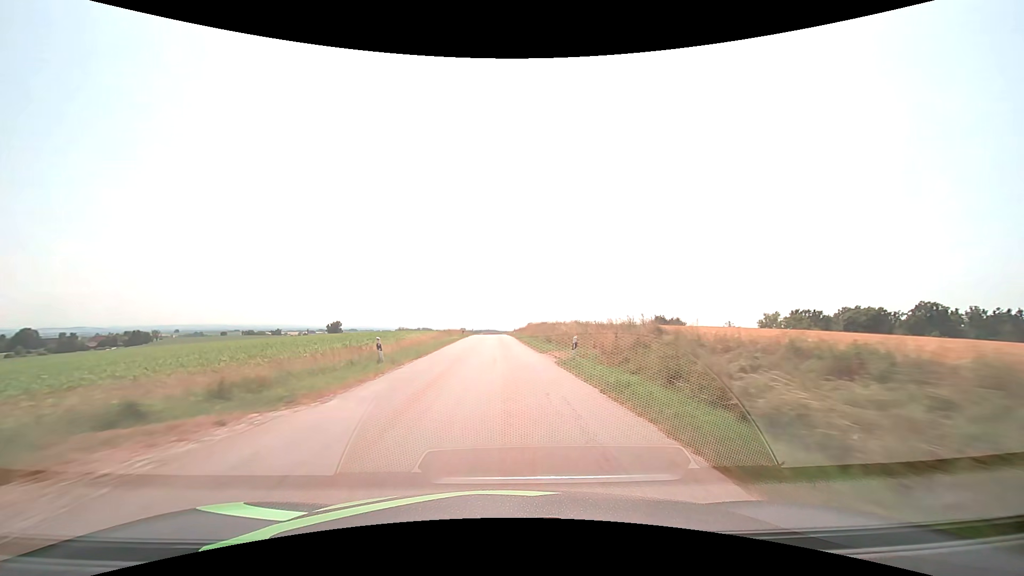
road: tertiary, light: Day
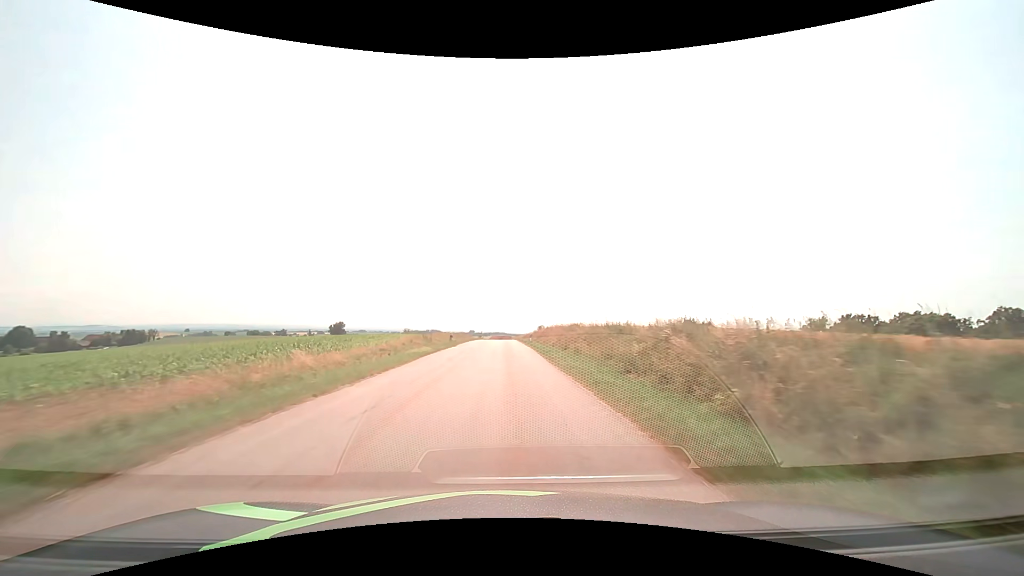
(-0.2, +24.3) m; -1°
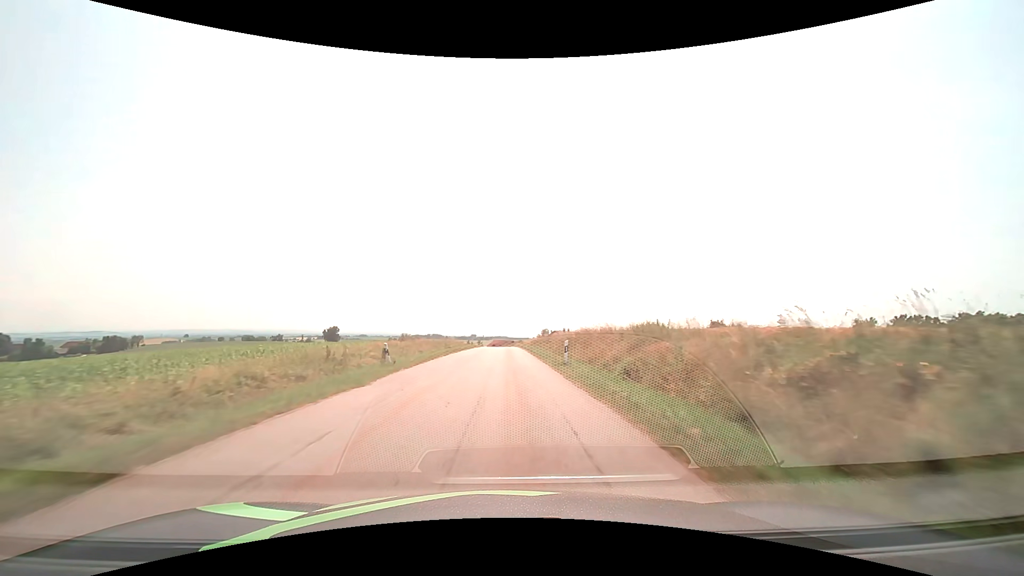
(-0.1, +24.5) m; 0°
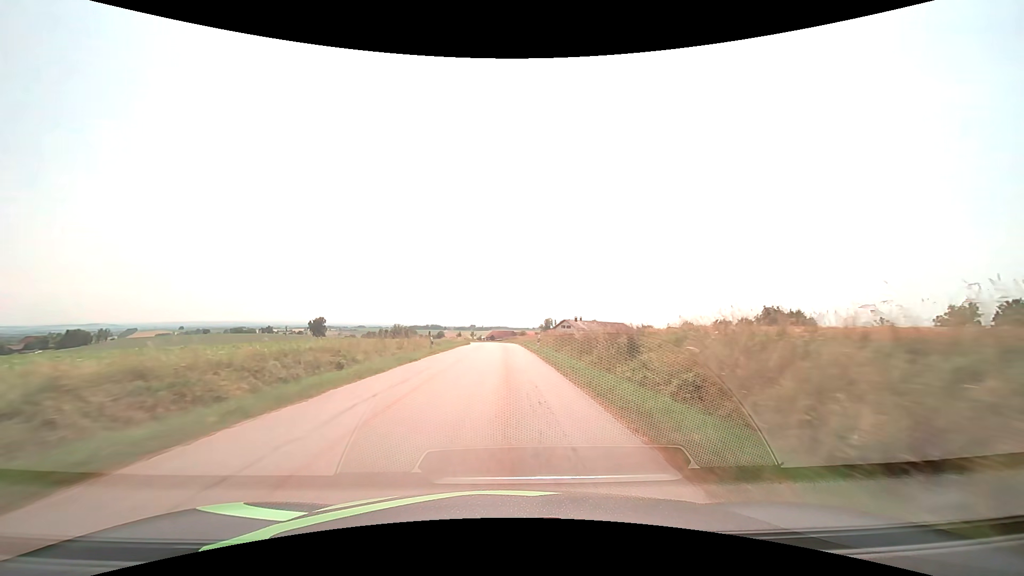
(+0.1, +37.0) m; 0°
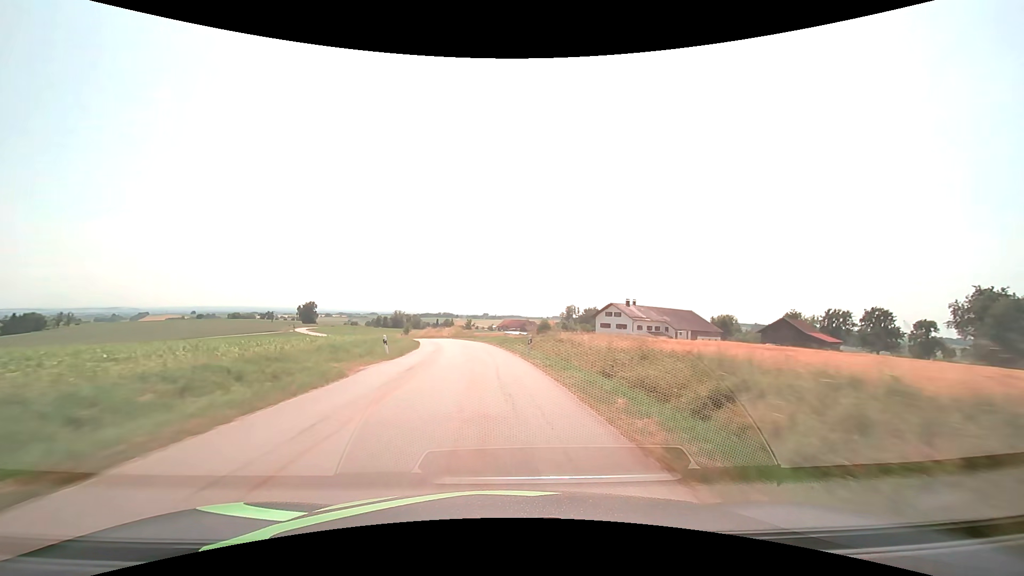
(-0.4, +58.3) m; -1°
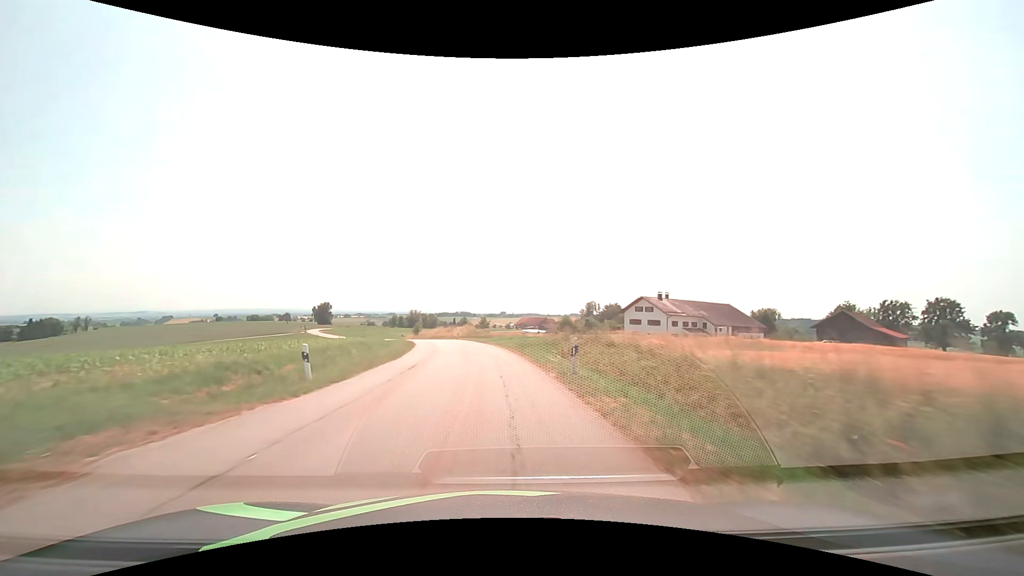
(-0.1, +11.0) m; -2°
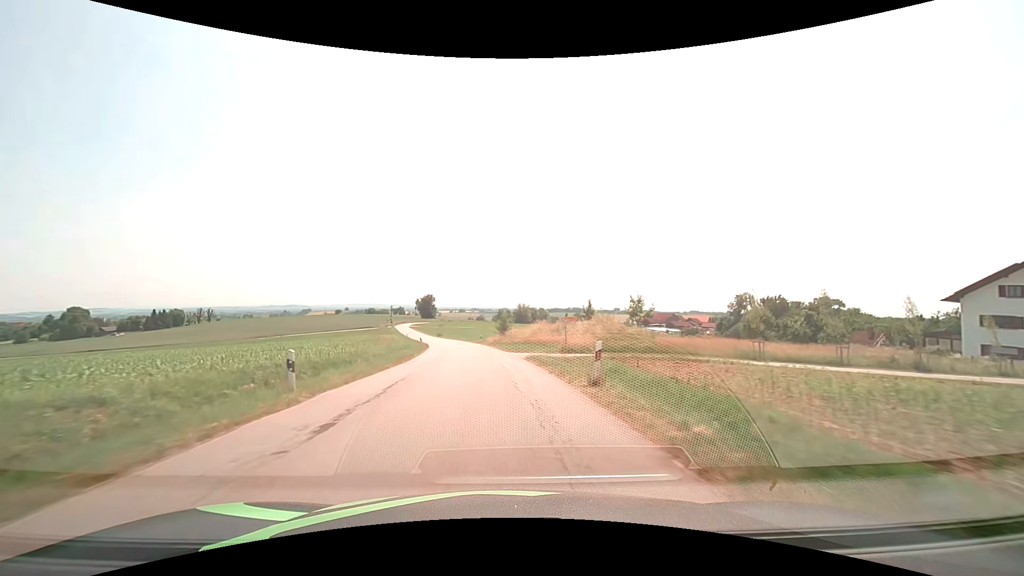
(-5.4, +51.0) m; -13°
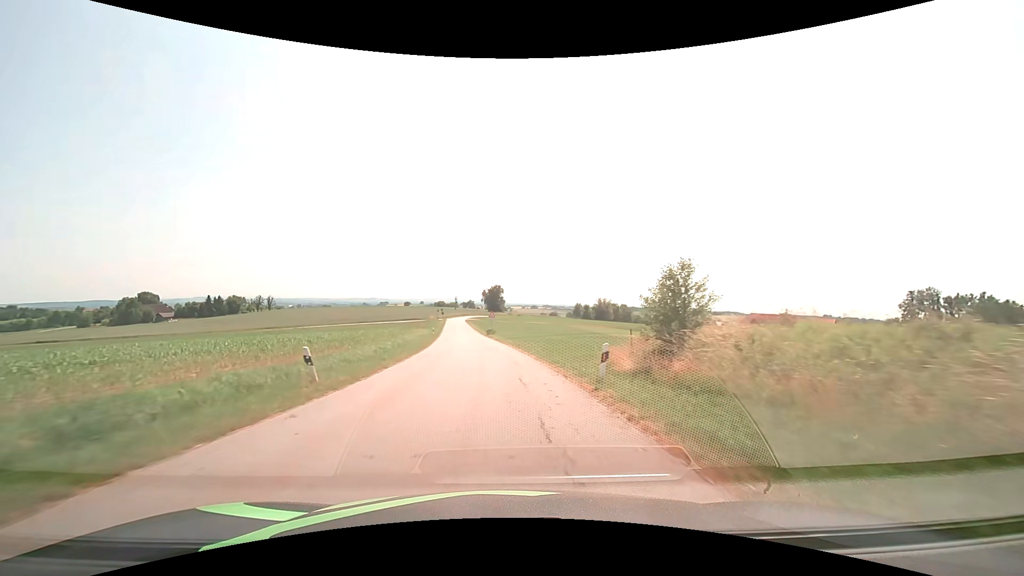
(-3.5, +48.8) m; -8°
(0, +10) (-1, +20) (-1, +30) (-2, +40) (-3, +50) (-4, +60) (-5, +70) (-7, +80) (-8, +90) (-9, +100) m
